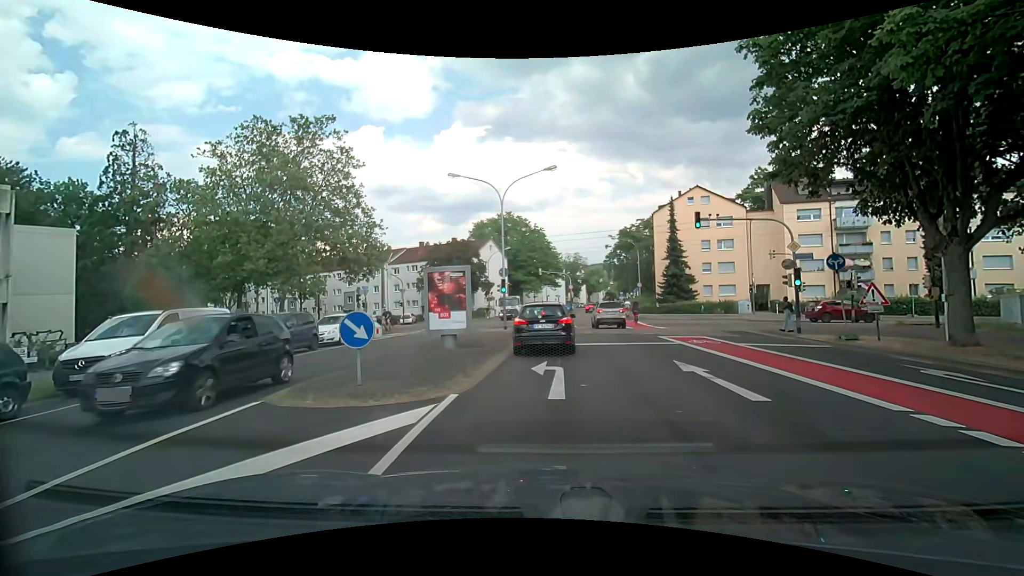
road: tertiary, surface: asphalt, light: Day
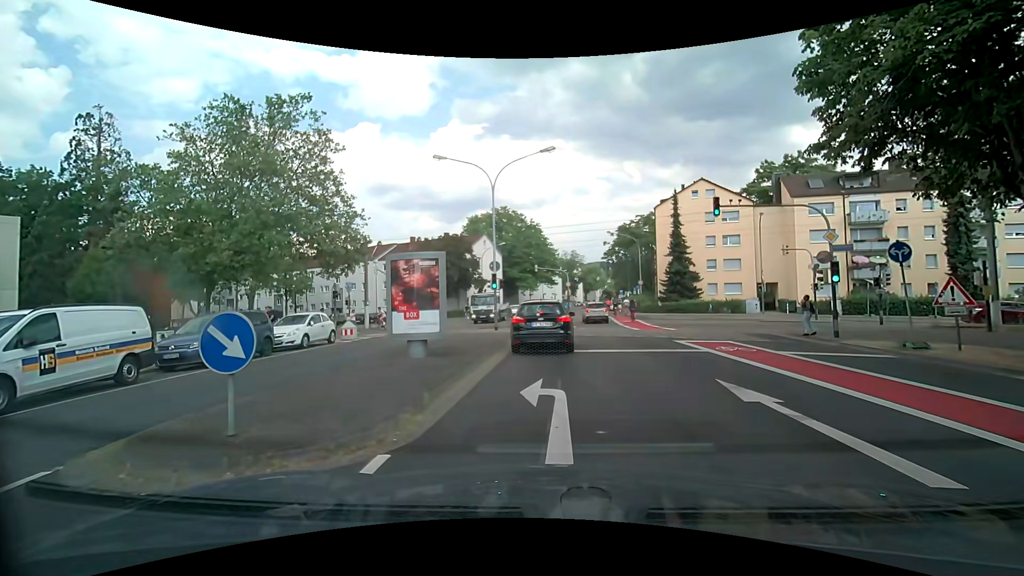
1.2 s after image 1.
(+0.1, +3.3) m; +2°
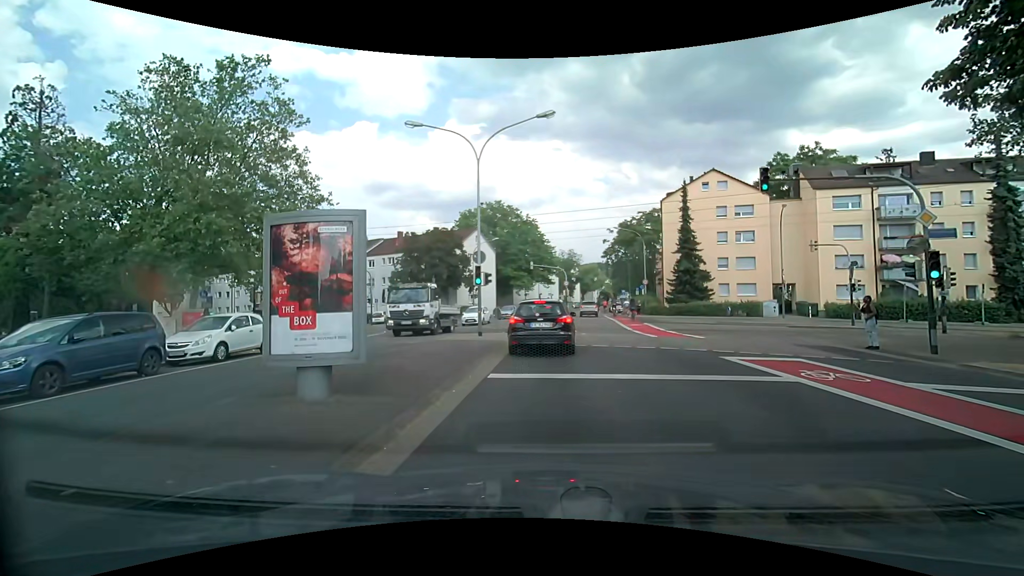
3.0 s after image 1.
(+0.1, +5.0) m; +1°
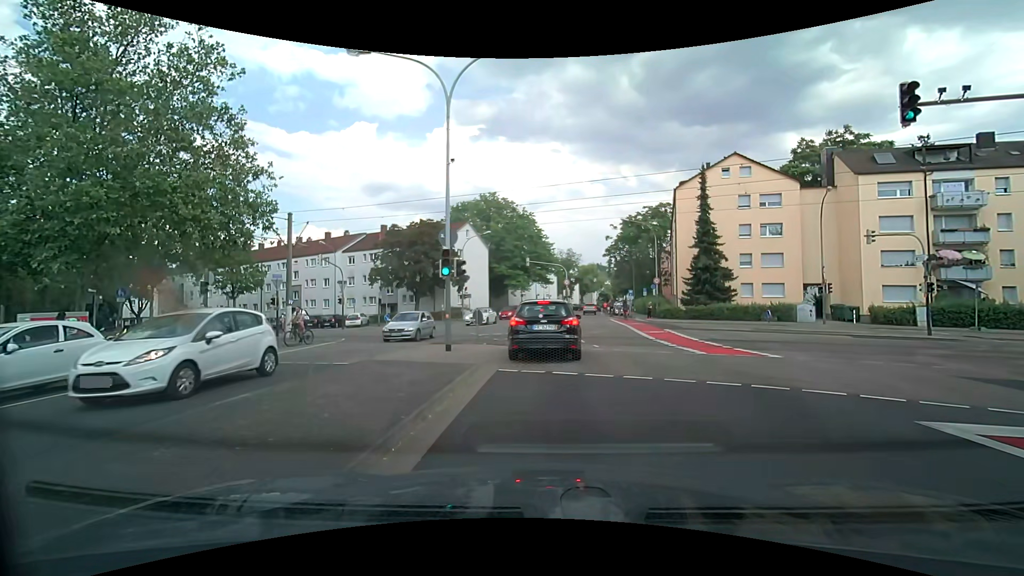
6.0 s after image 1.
(0.0, +6.6) m; 0°
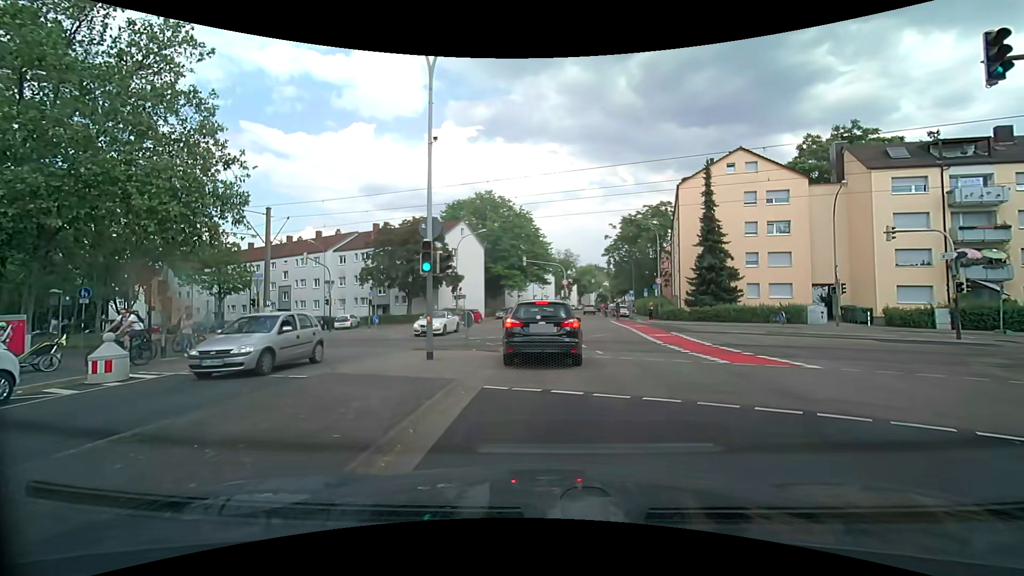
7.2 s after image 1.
(0.0, +2.1) m; +1°
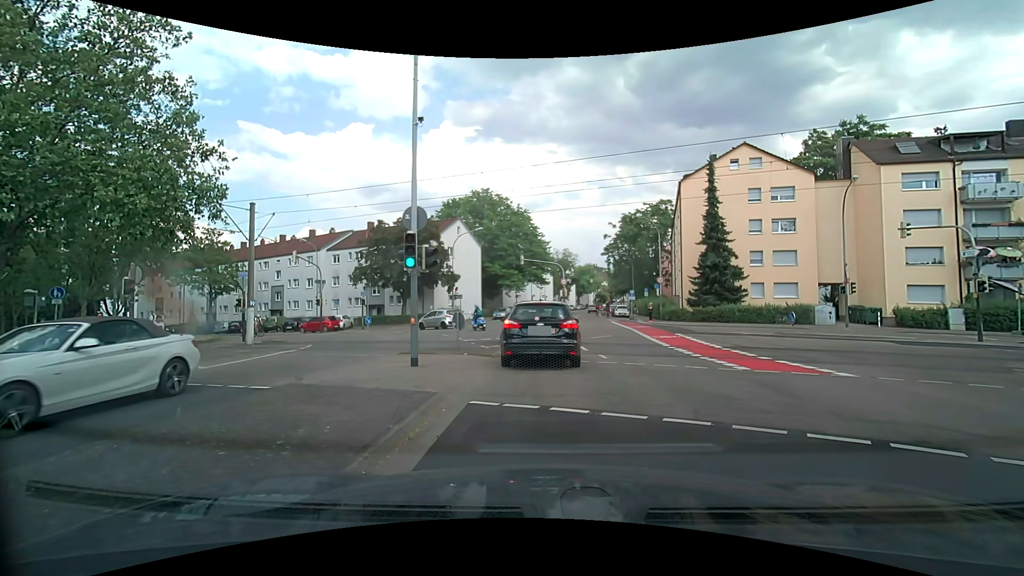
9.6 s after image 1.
(0.0, +1.3) m; -1°
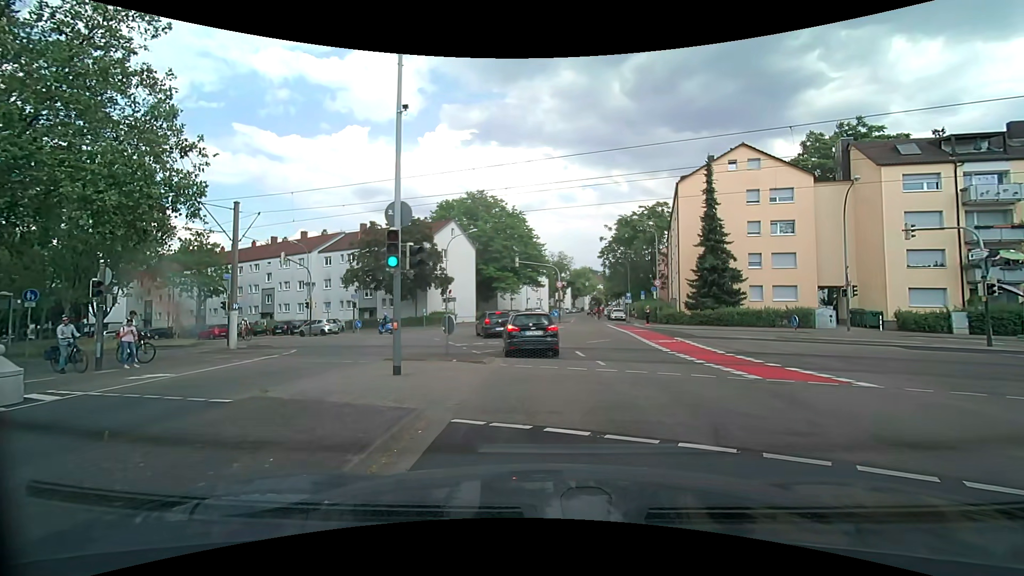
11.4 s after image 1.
(0.0, +0.9) m; 0°
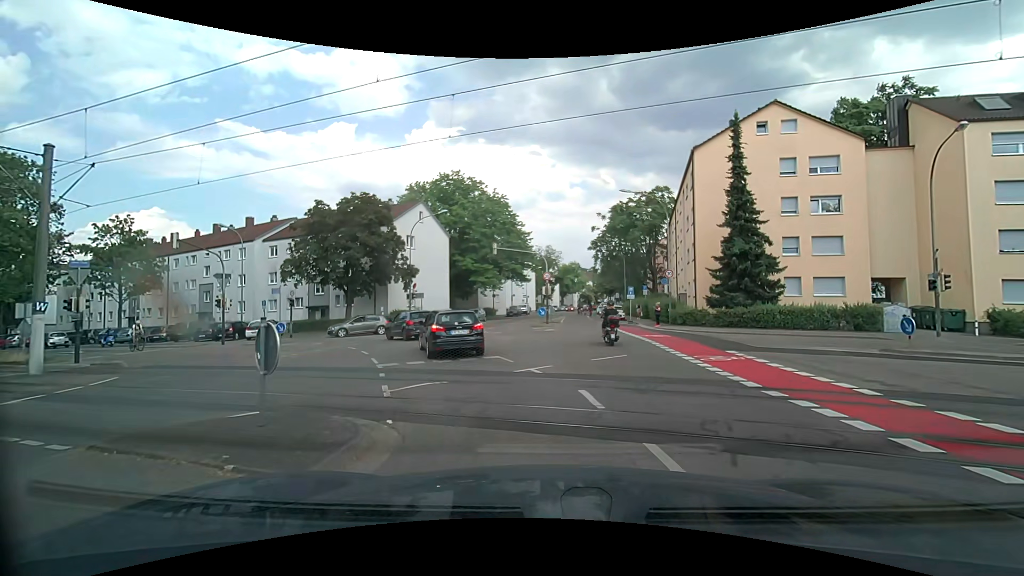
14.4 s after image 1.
(+0.4, +9.2) m; +3°
(-1, +10) (-3, +20) (-8, +28) (-17, +33) (-26, +37) (-35, +40) (-45, +44) (-54, +48) (-63, +52) (-72, +56) m
